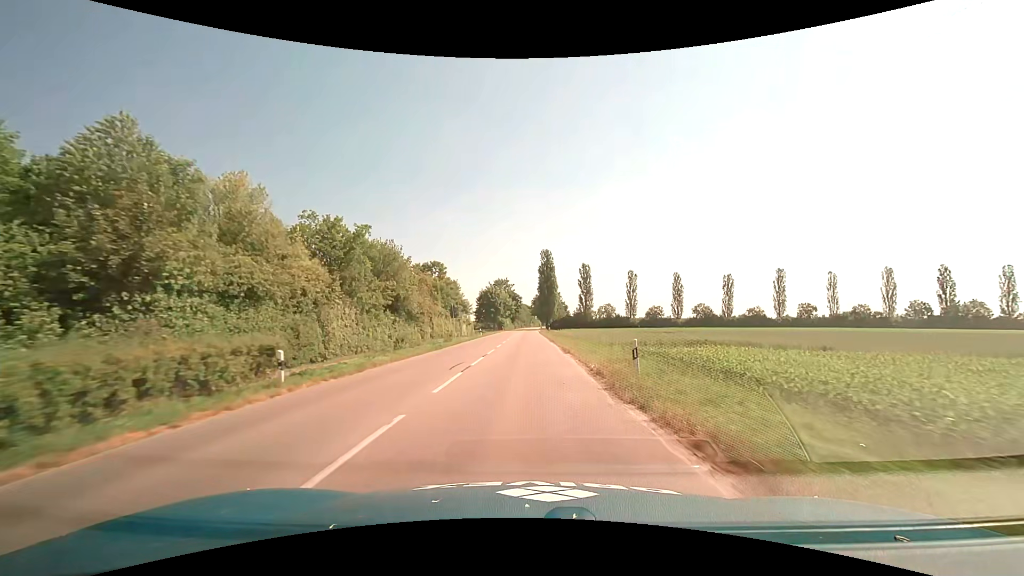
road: tertiary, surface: asphalt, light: Day
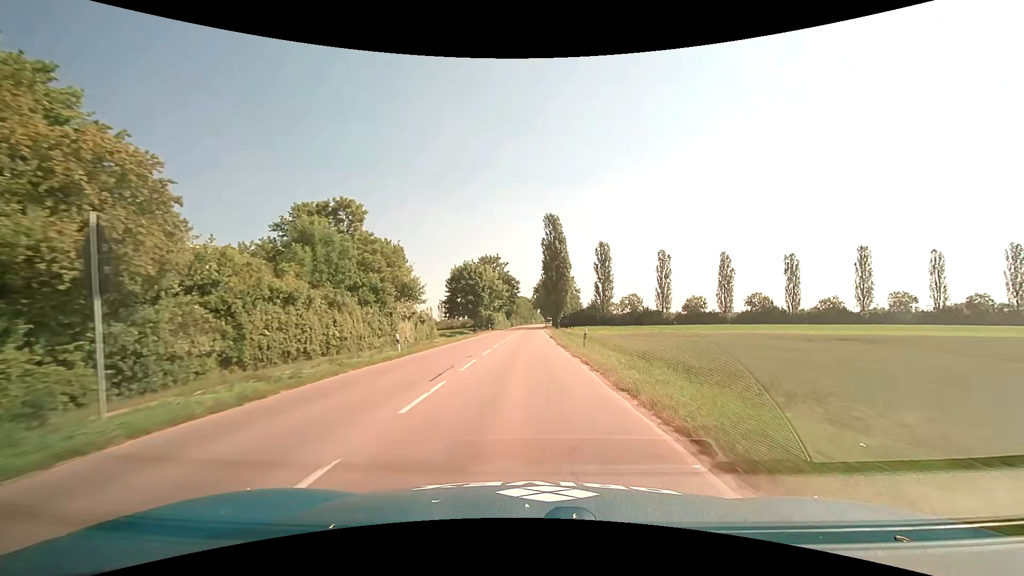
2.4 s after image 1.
(+0.2, +41.4) m; 0°
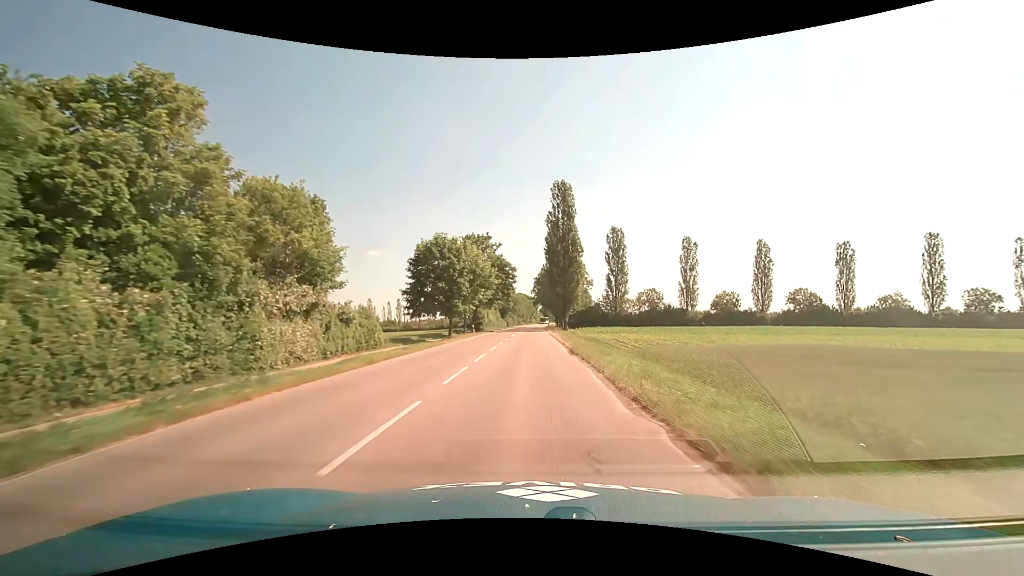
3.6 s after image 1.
(-0.2, +21.7) m; 0°
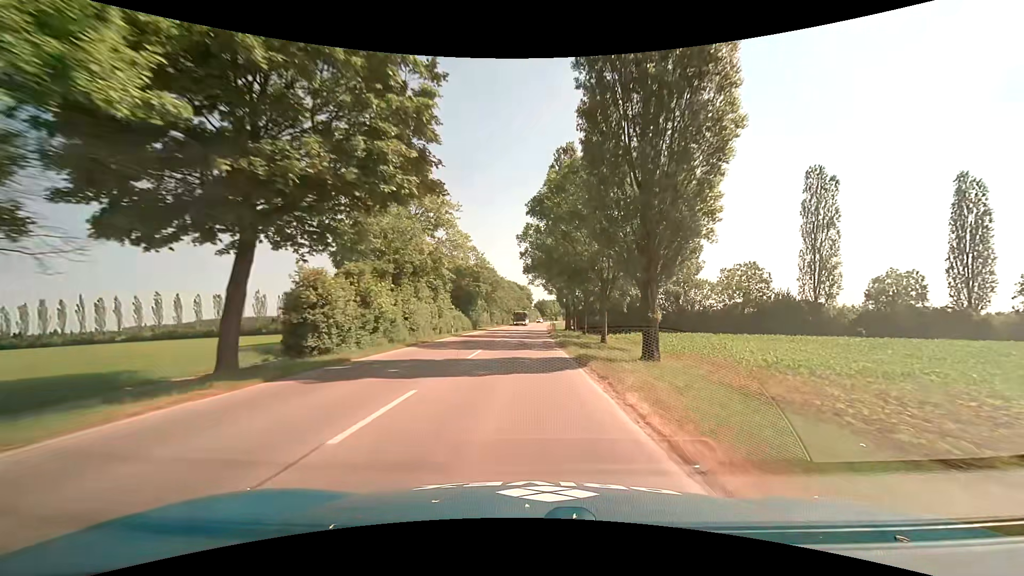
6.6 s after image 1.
(+0.6, +54.2) m; +1°
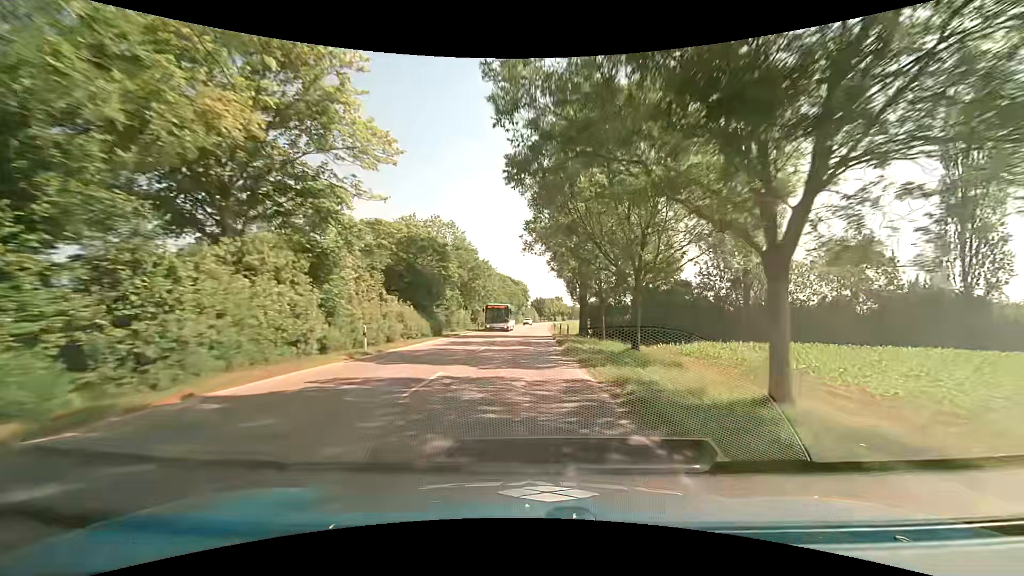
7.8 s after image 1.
(+0.1, +21.5) m; +1°
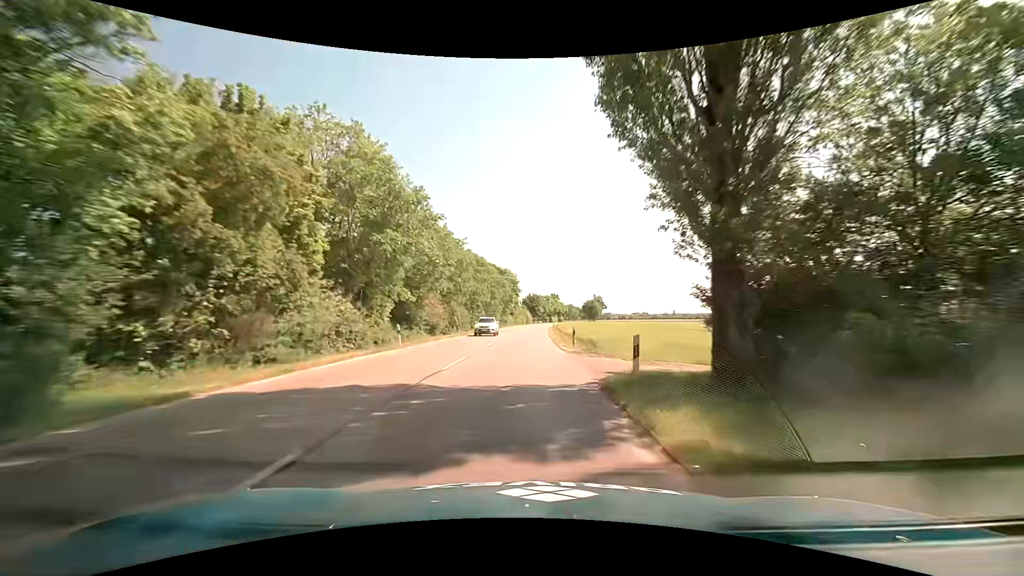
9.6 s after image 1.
(+0.2, +32.0) m; +1°
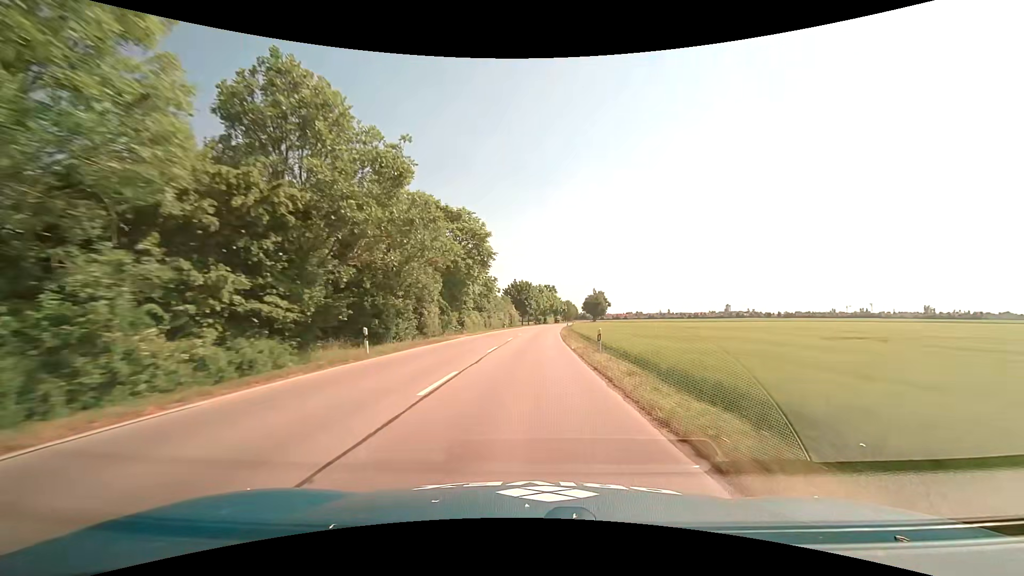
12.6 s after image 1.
(+0.5, +53.6) m; +1°
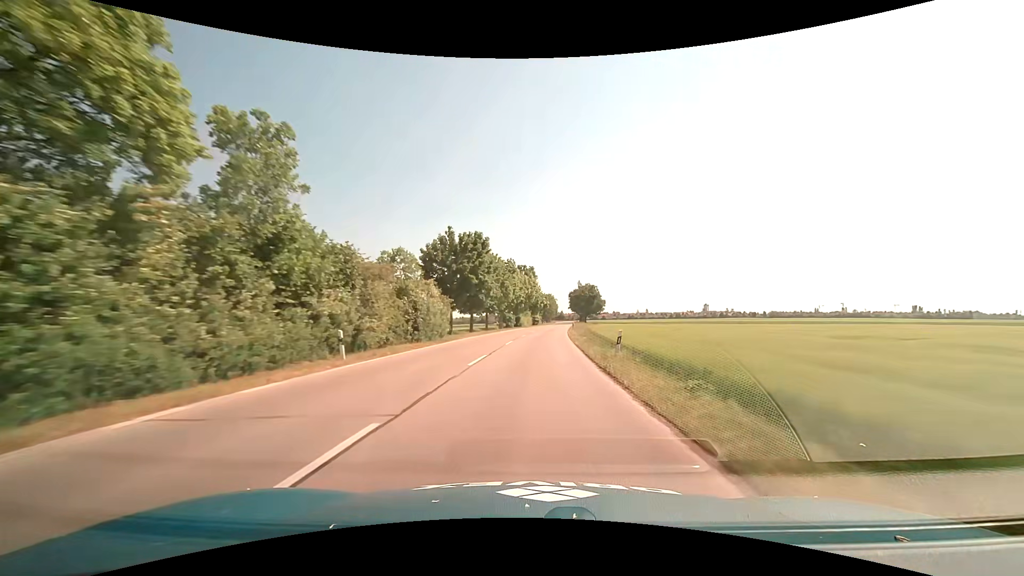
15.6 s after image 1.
(+1.8, +55.8) m; +3°
(0, +10) (+1, +20) (+1, +30) (+2, +40) (+3, +50) (+4, +60) (+5, +70) (+6, +80) (+7, +90) (+8, +100) m
